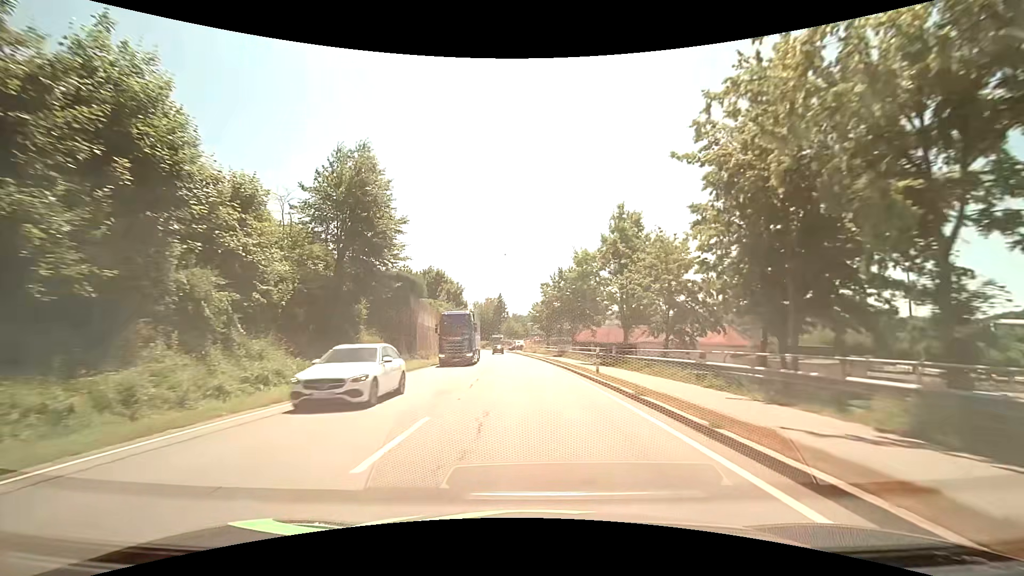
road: primary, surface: asphalt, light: Day
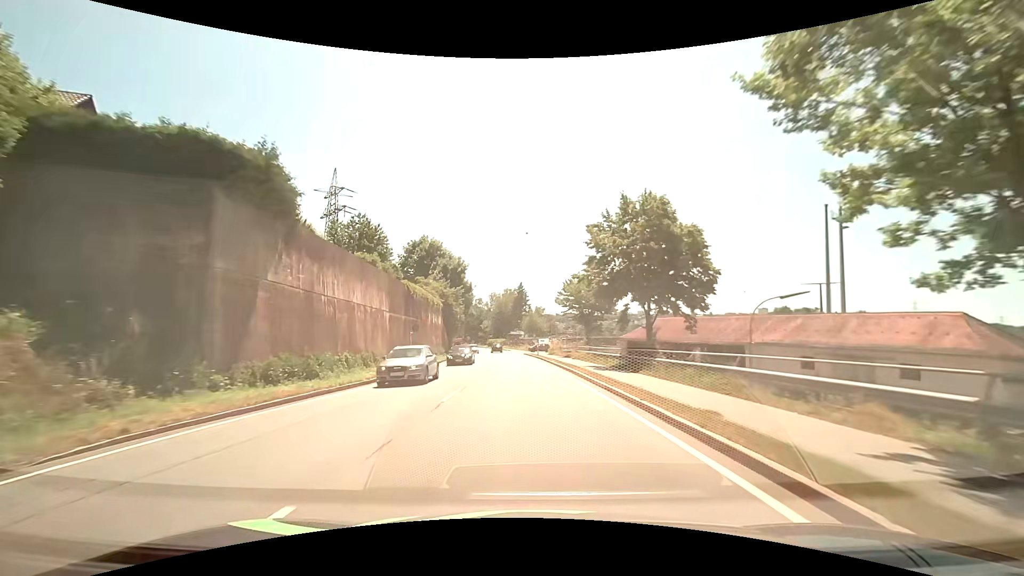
(-0.6, +29.2) m; -3°
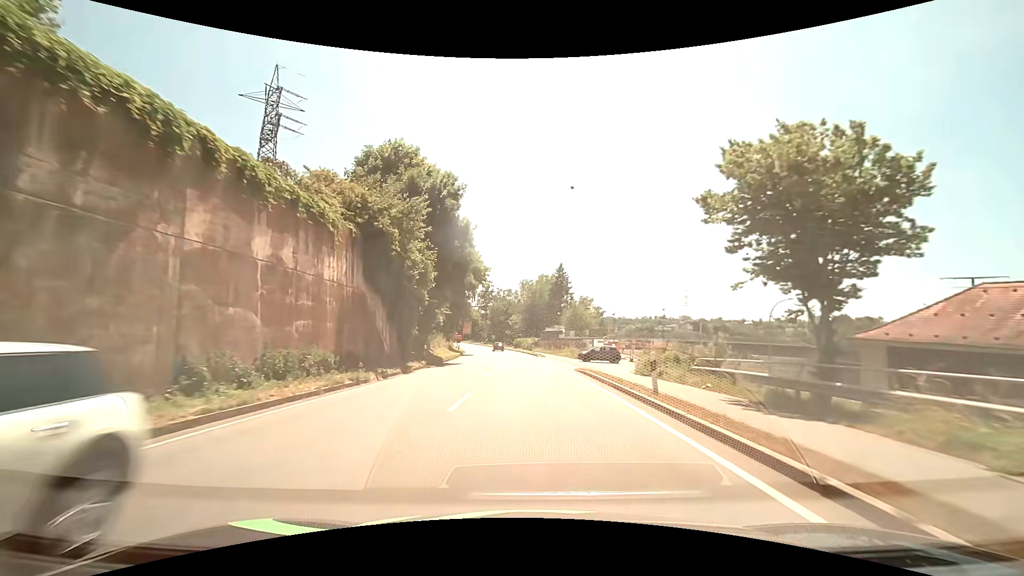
(-1.5, +38.1) m; -4°
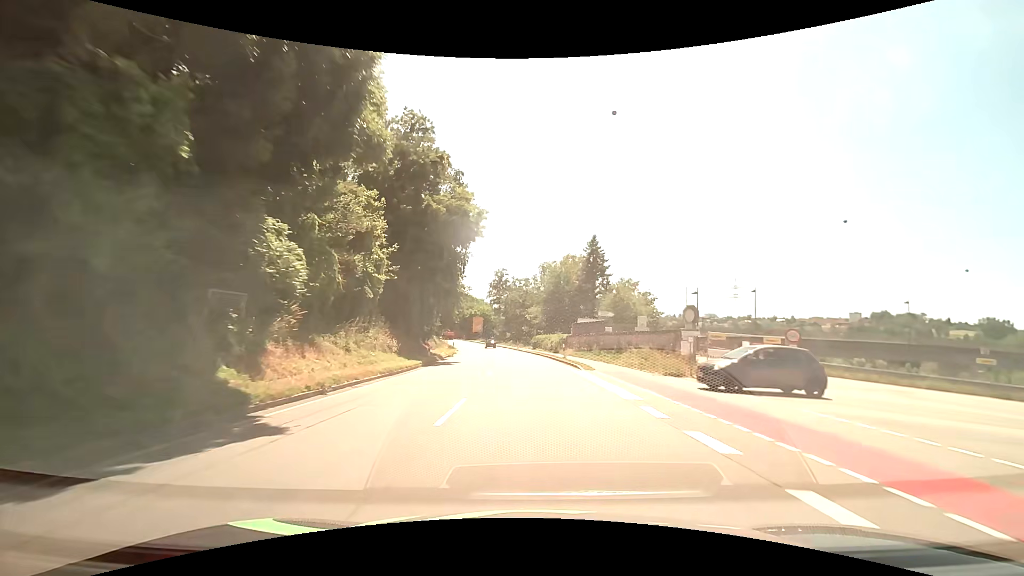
(-0.4, +28.1) m; -3°
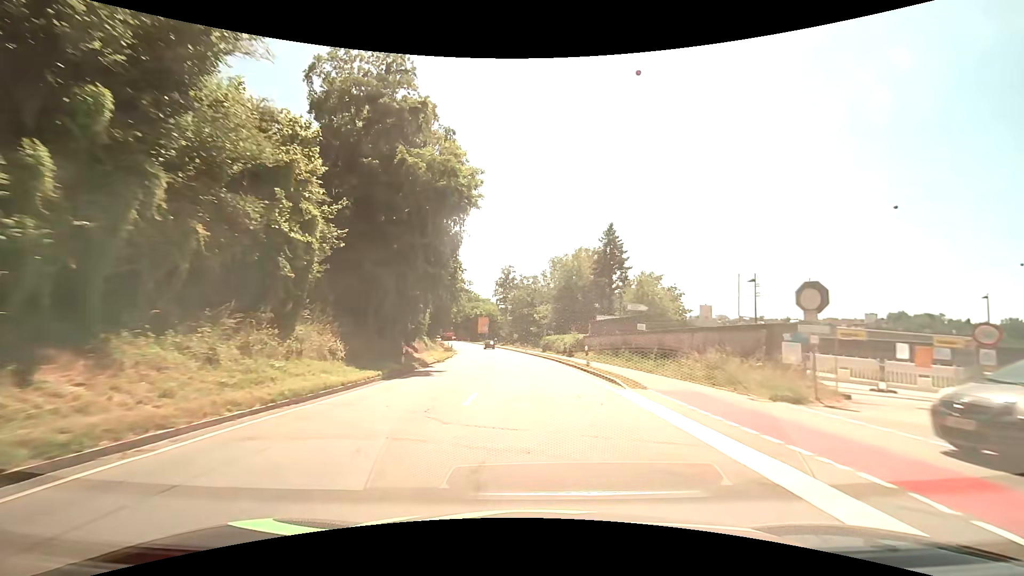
(0.0, +9.3) m; 0°
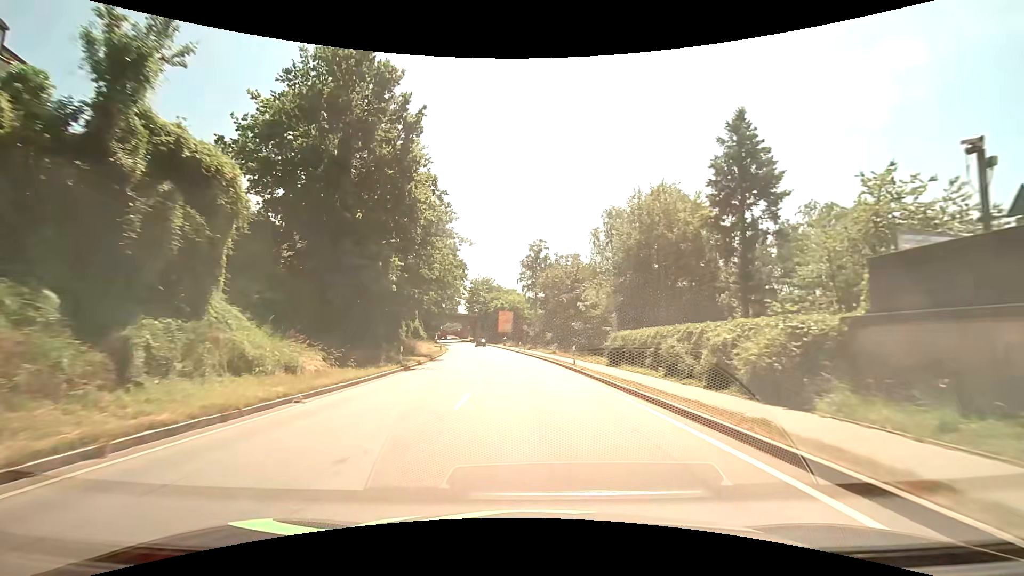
(-1.5, +36.7) m; -4°
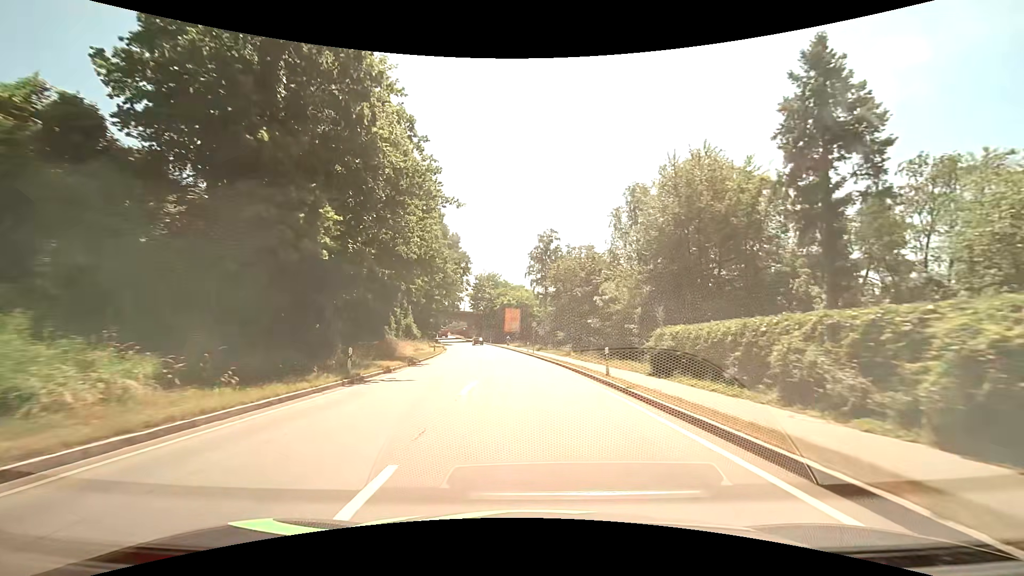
(-0.1, +9.0) m; -1°
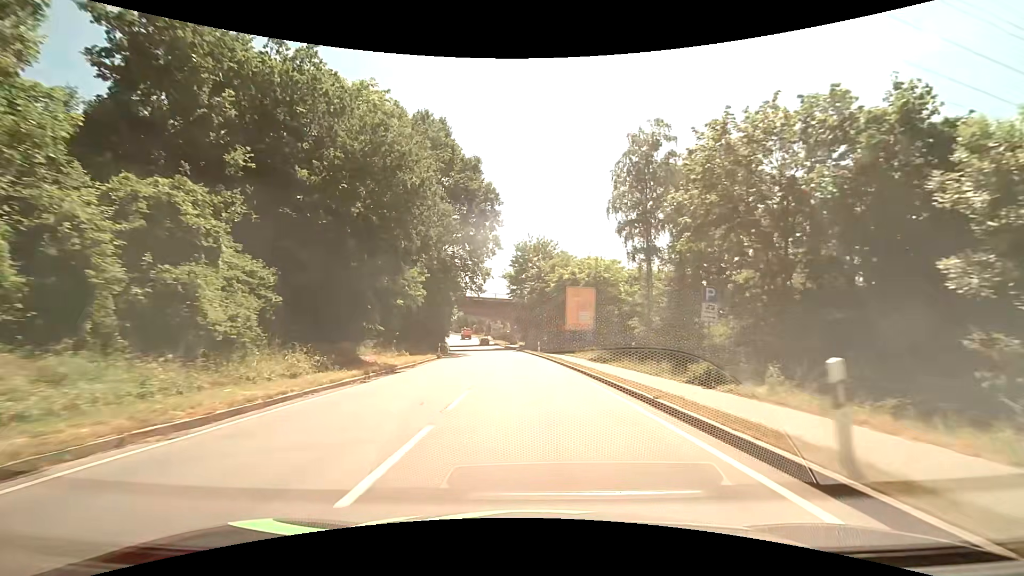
(-2.7, +46.0) m; -7°
(0, +10) (0, +20) (-1, +30) (-2, +40) (-3, +50) (-4, +60) (-5, +70) (-6, +80) (-8, +89) (-10, +99) m
